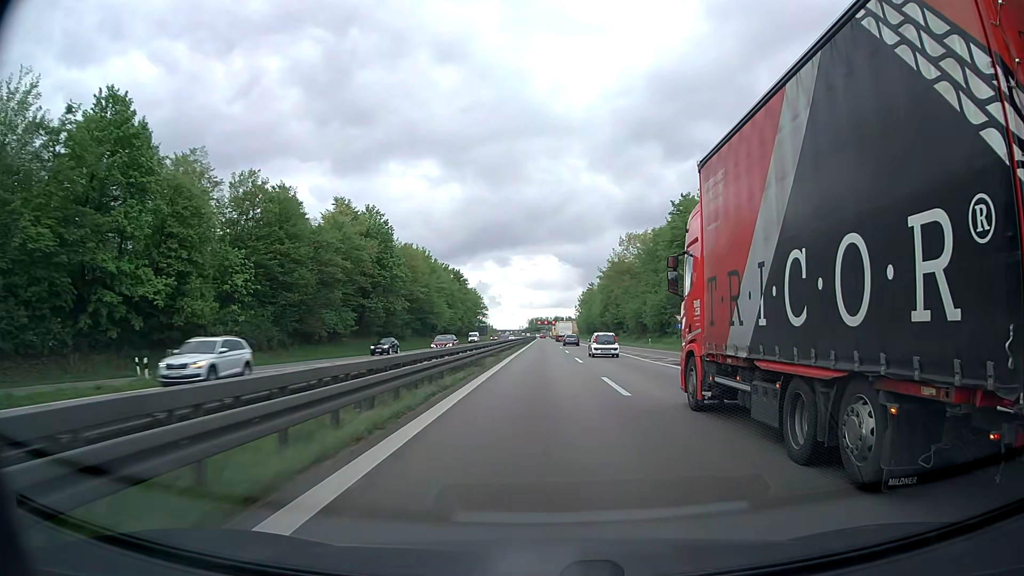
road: trunk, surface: asphalt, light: Day
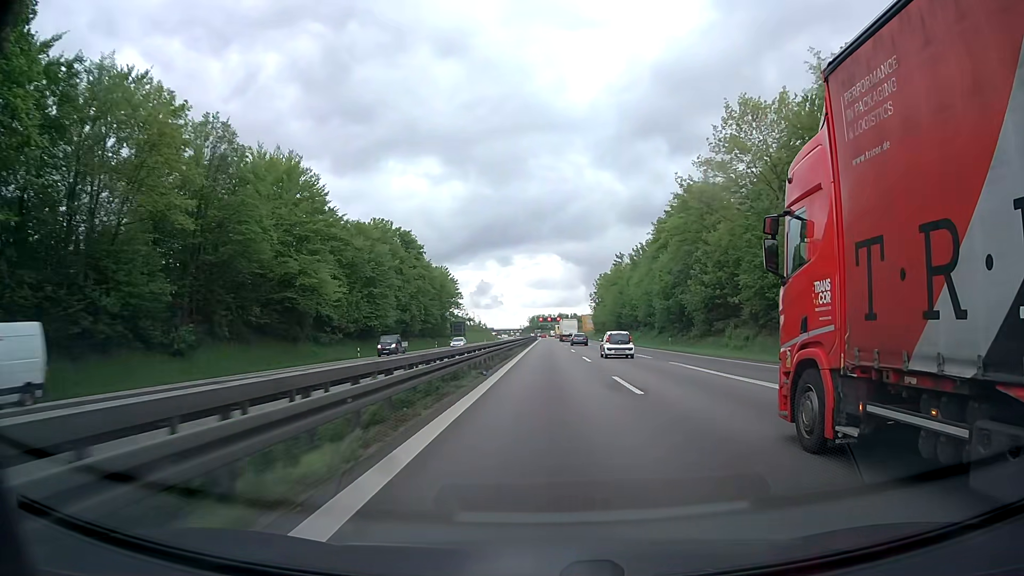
(-0.2, +70.2) m; 0°
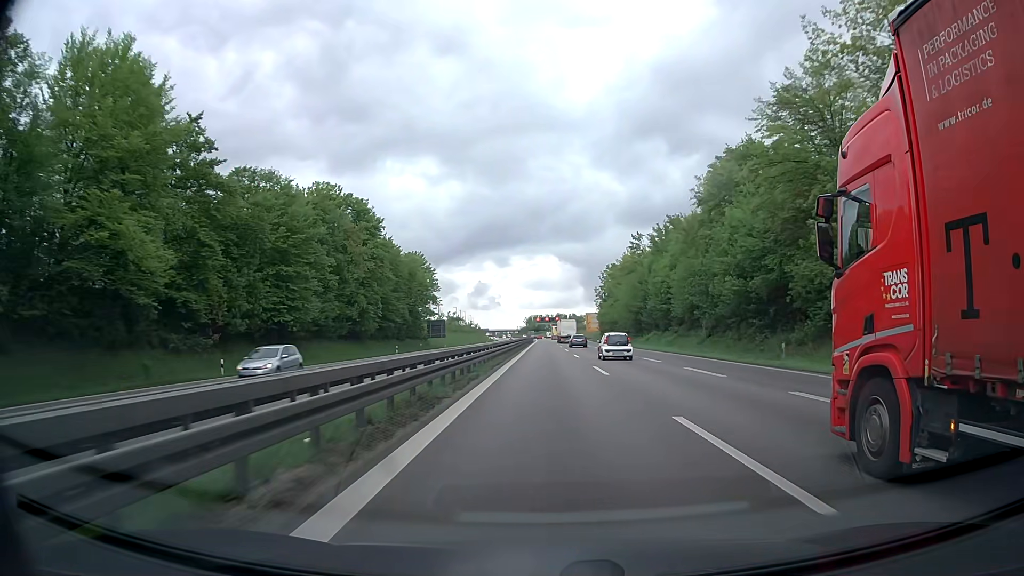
(-0.1, +27.8) m; 0°
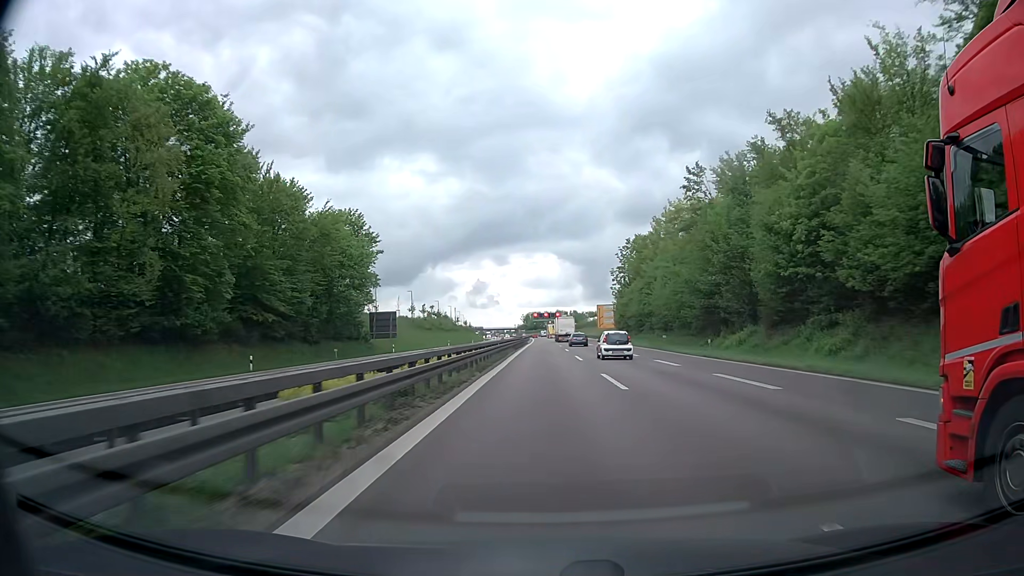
(+0.1, +41.7) m; 0°
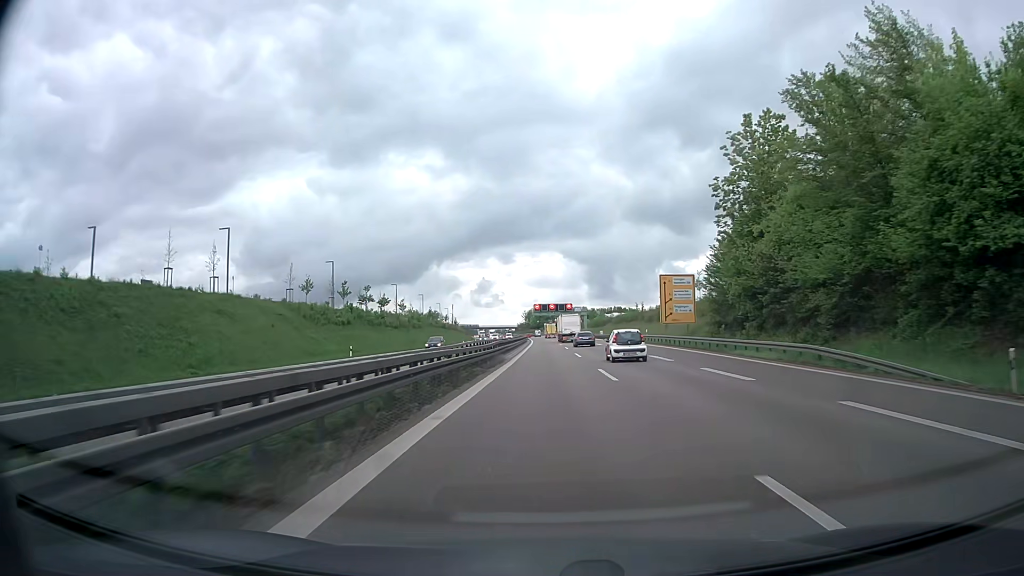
(-0.2, +69.7) m; -1°
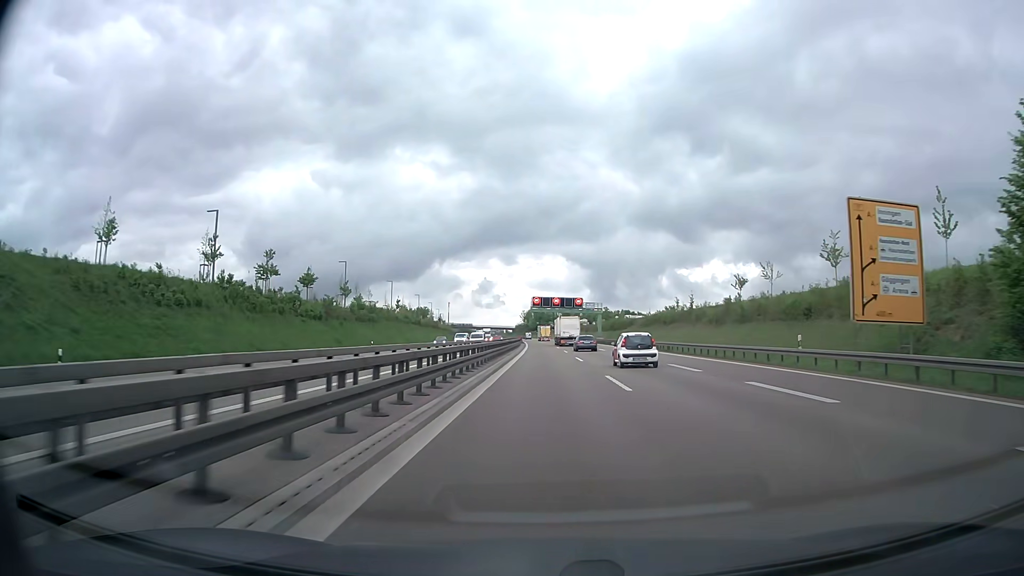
(0.0, +41.5) m; 0°
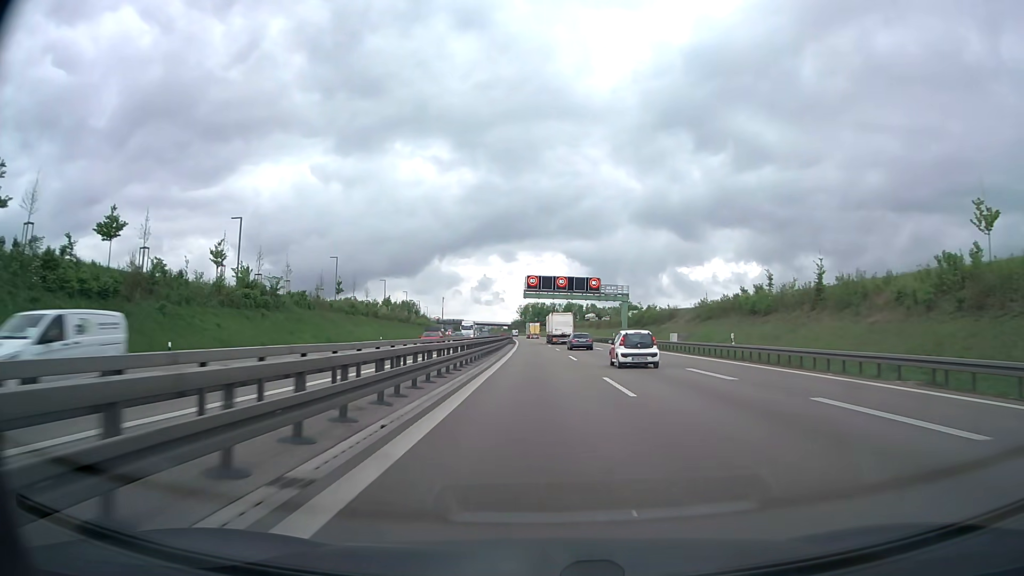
(-0.1, +41.4) m; 0°
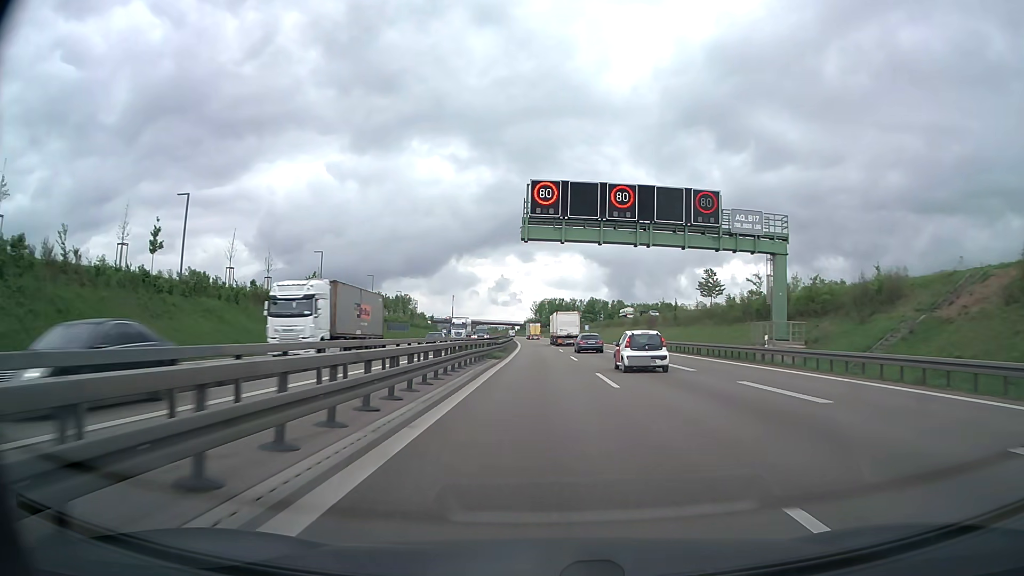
(-0.5, +54.8) m; -1°
(0, +10) (0, +20) (0, +30) (0, +40) (-1, +50) (-1, +60) (-1, +70) (-1, +80) (-2, +90) (-2, +100) m
